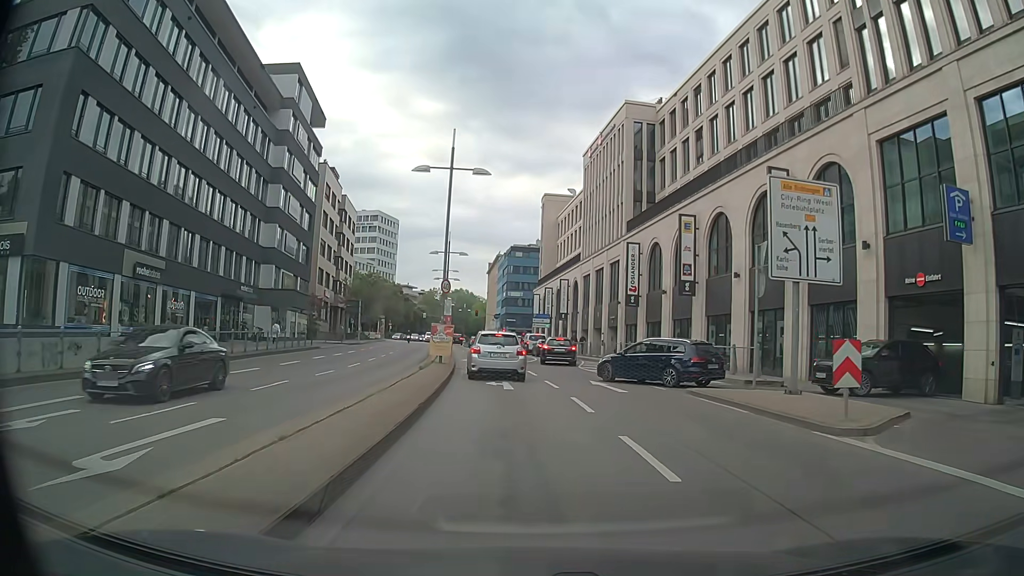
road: primary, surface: asphalt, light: Day
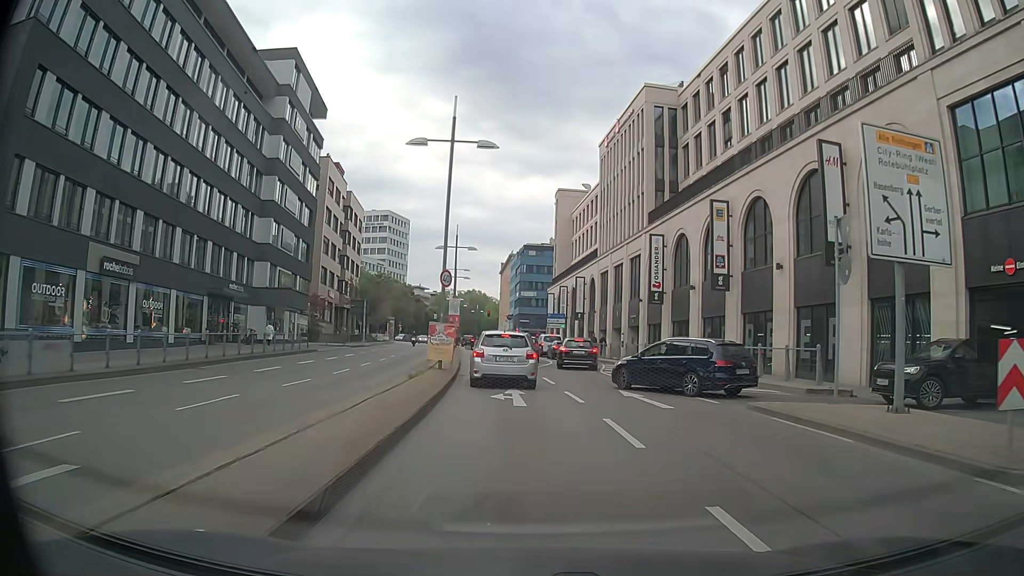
(0.0, +3.9) m; -1°
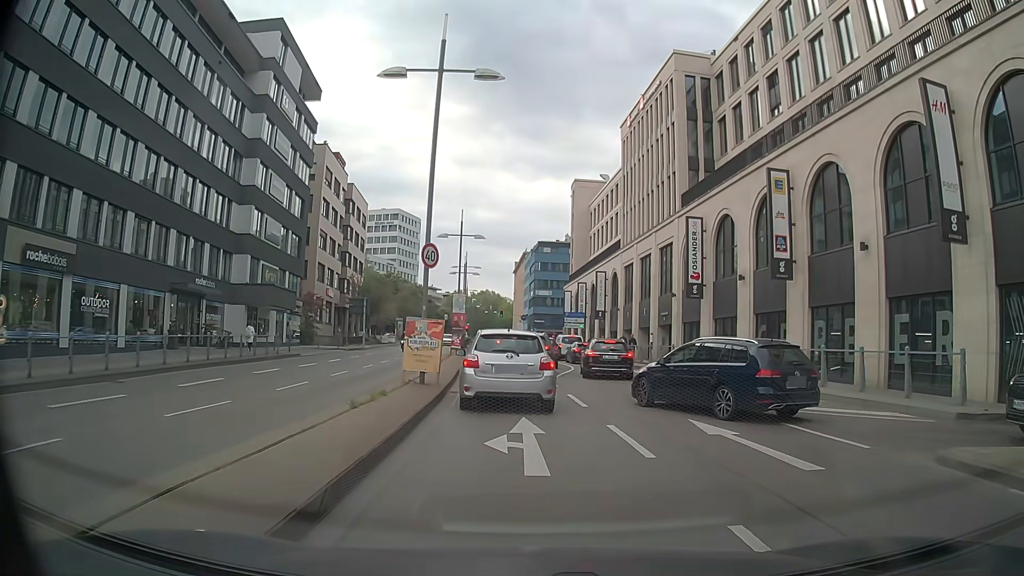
(-0.2, +6.3) m; -1°
